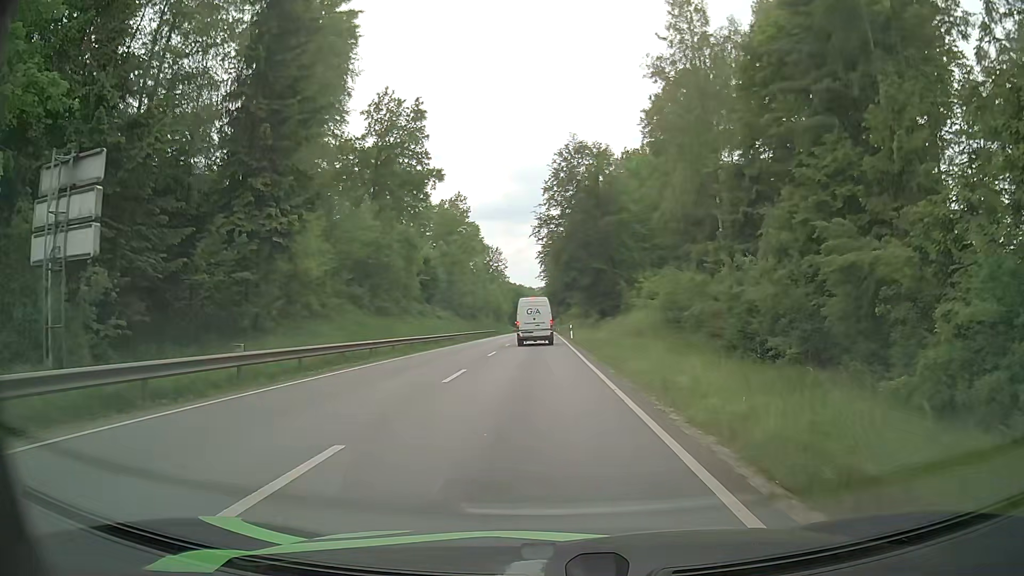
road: primary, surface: asphalt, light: Day
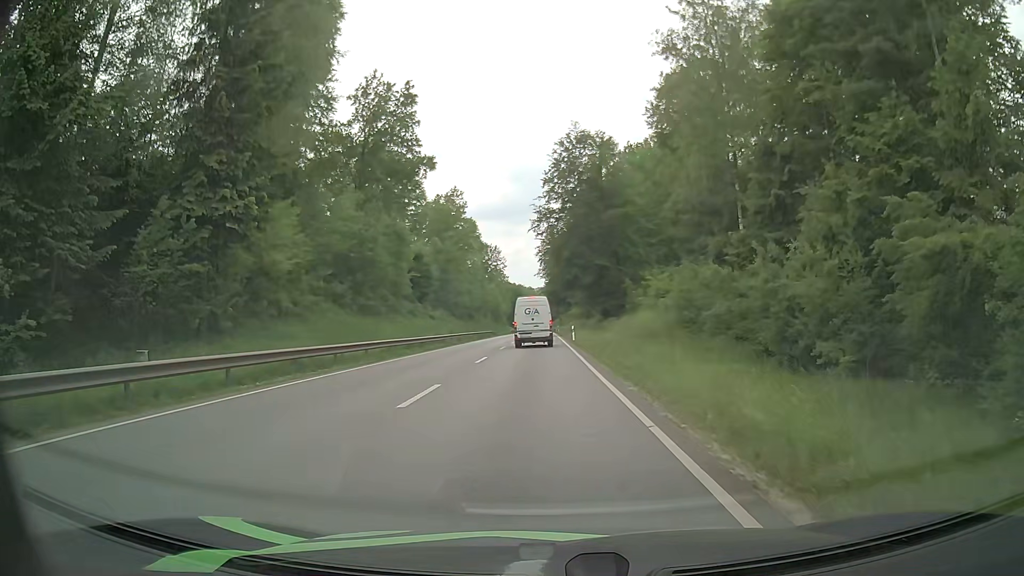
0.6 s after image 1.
(0.0, +4.5) m; -1°
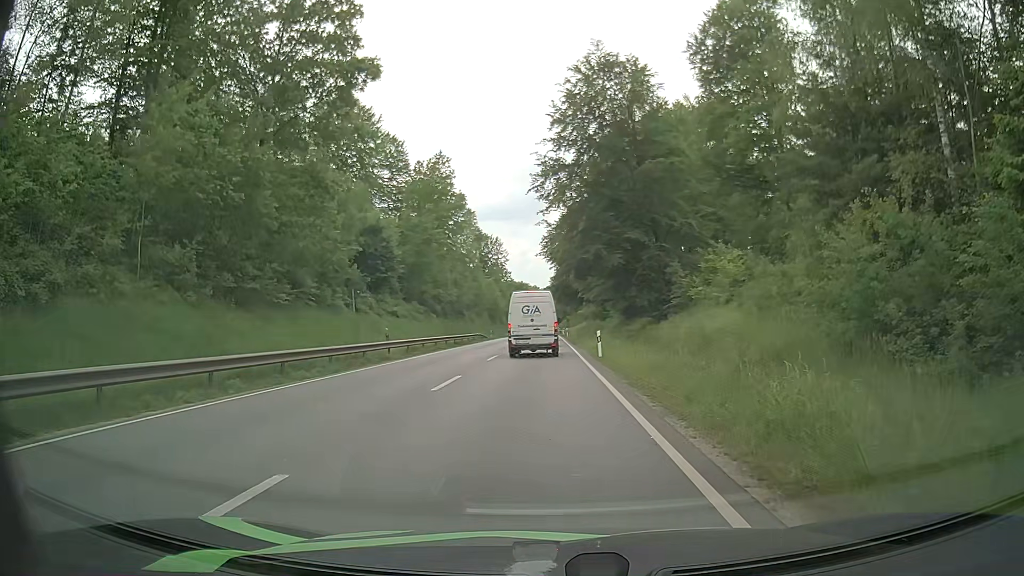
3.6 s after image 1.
(0.0, +20.9) m; 0°
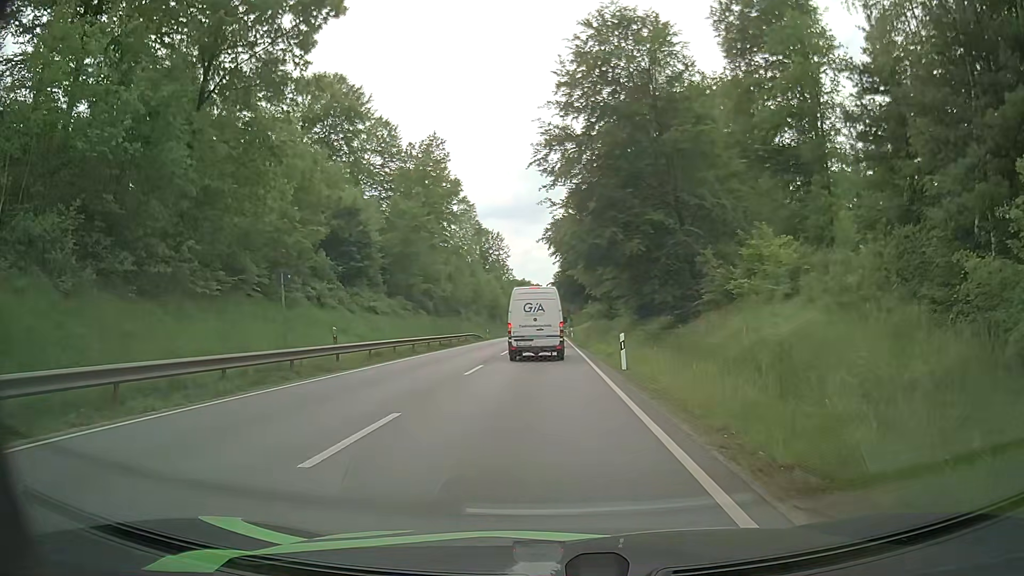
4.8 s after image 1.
(-0.1, +7.6) m; 0°
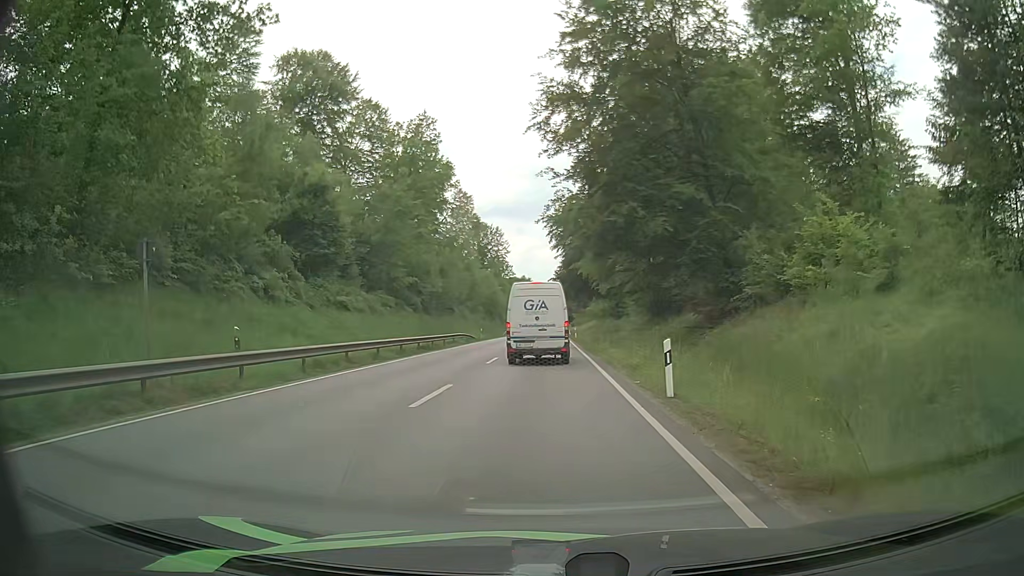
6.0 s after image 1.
(-0.1, +7.2) m; -1°
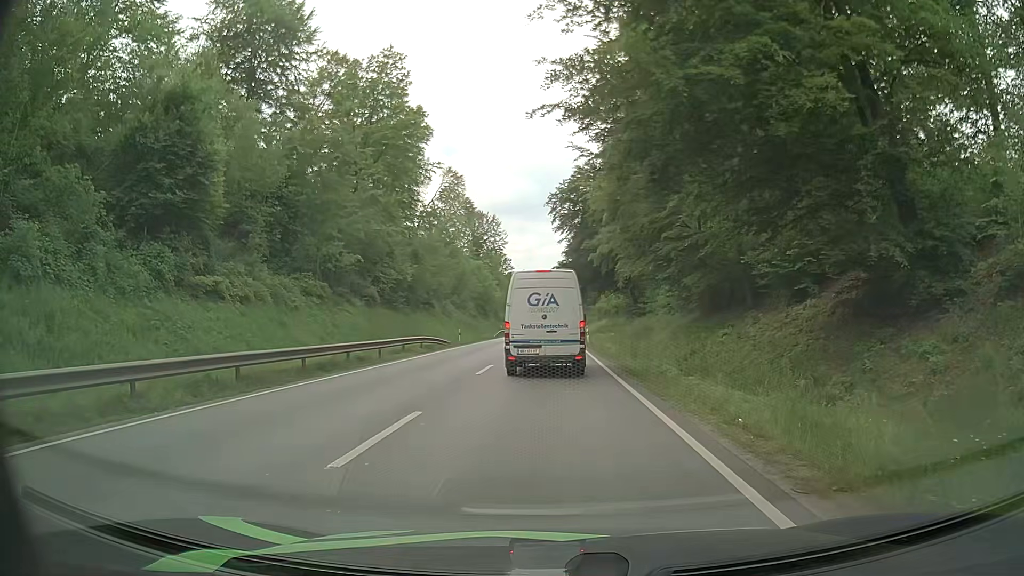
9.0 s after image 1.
(+0.1, +16.7) m; +1°
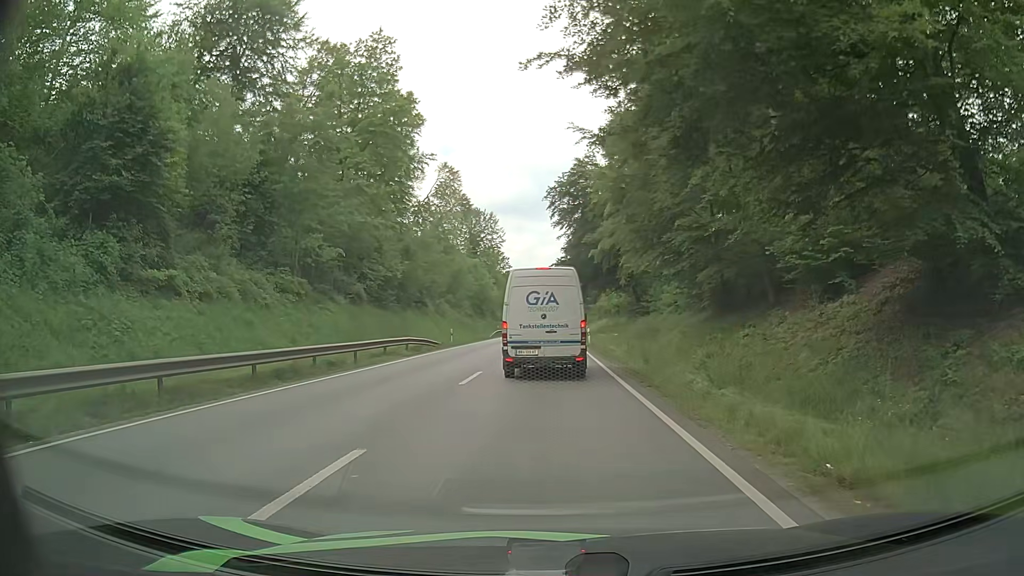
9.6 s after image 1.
(0.0, +3.1) m; -1°
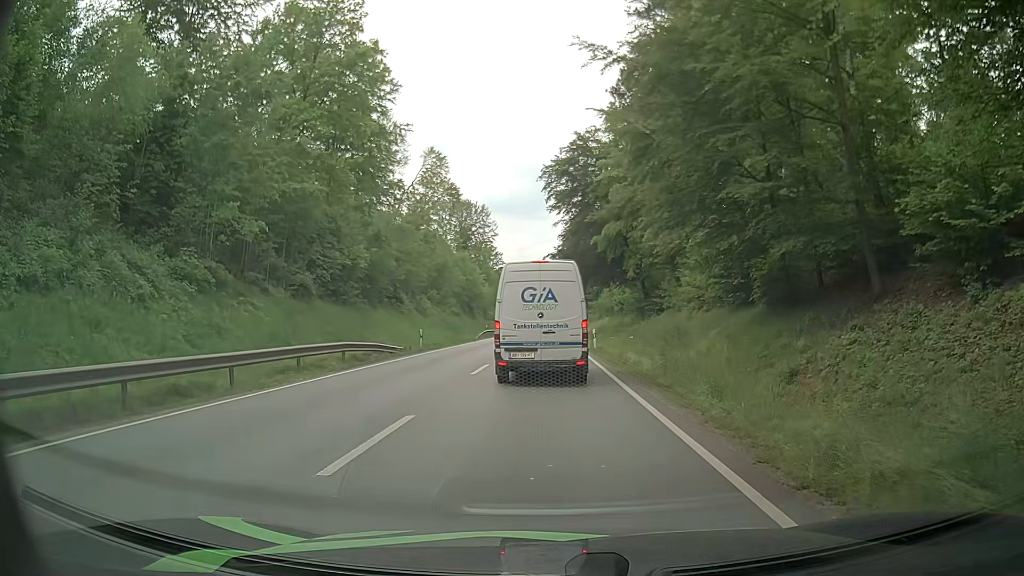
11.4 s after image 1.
(+0.1, +9.0) m; +1°
(0, +10) (0, +20) (0, +30) (+1, +40) (0, +50) (0, +60) (0, +70) (0, +80) (+1, +90) (+1, +100) m
